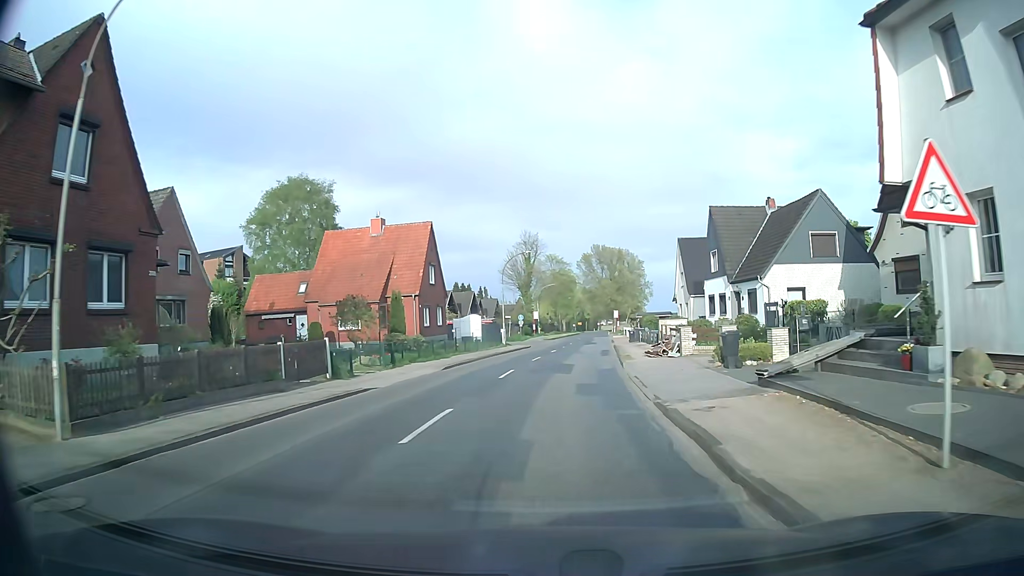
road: tertiary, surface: asphalt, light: Day
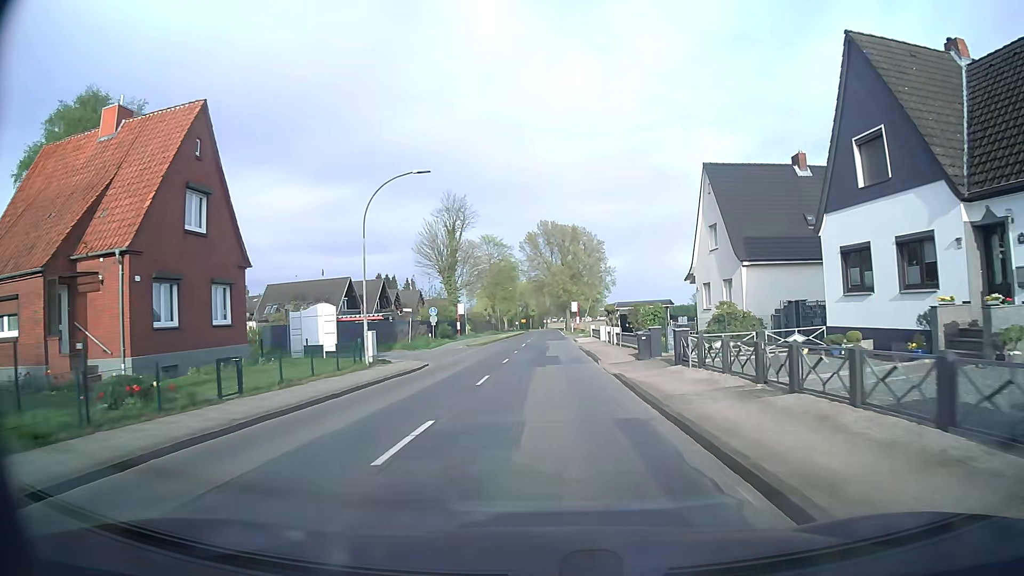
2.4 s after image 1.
(+1.6, +28.6) m; +5°
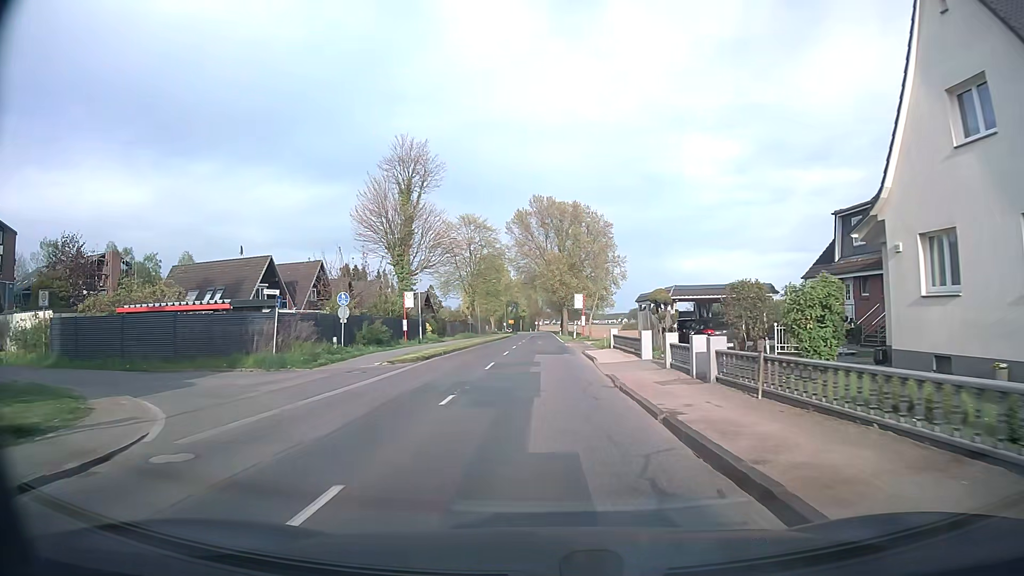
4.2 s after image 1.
(+0.1, +22.4) m; +1°
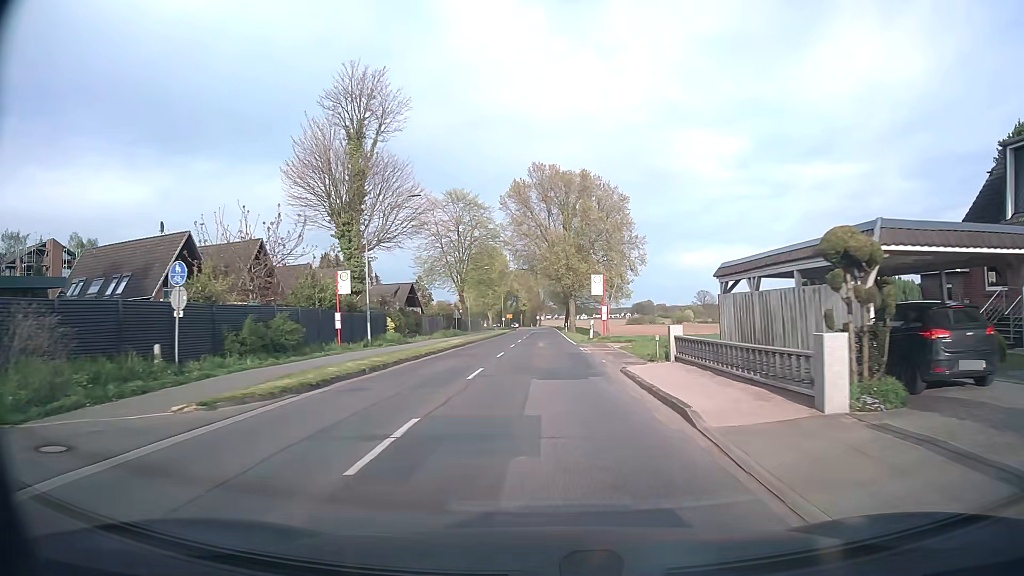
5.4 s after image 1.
(-0.1, +15.1) m; -1°
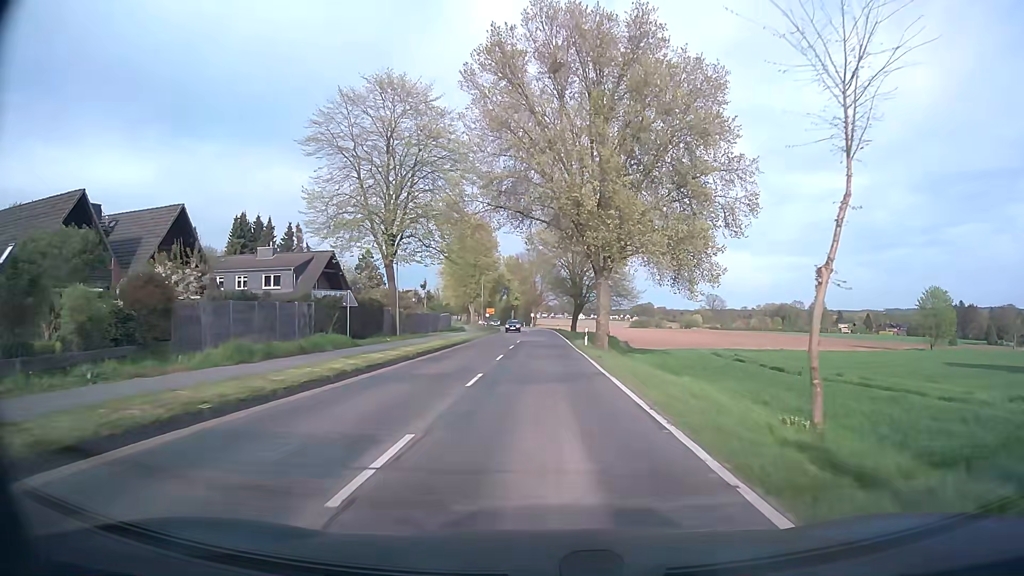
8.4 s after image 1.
(+0.6, +37.7) m; +1°
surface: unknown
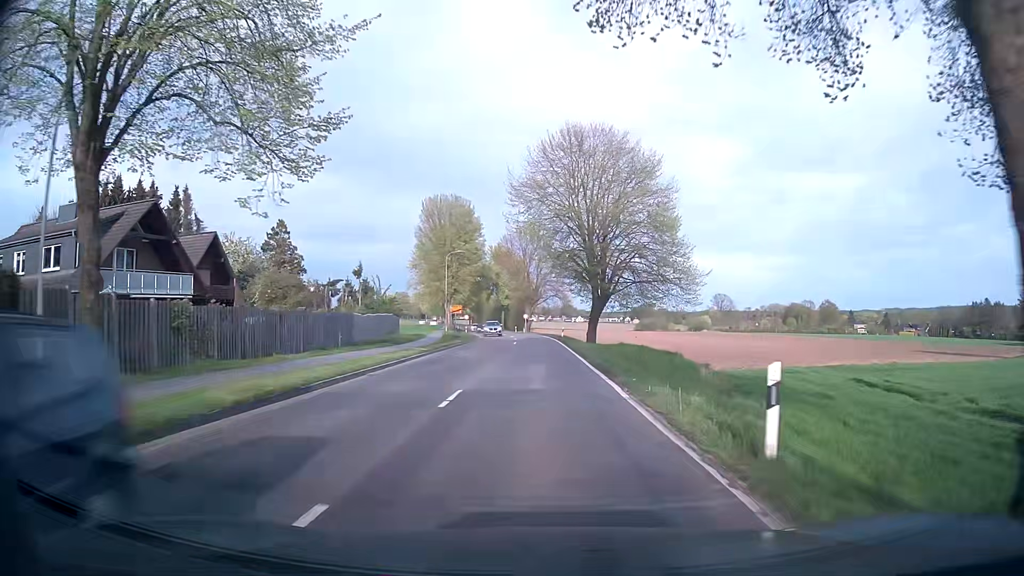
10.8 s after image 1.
(+0.1, +30.5) m; 0°
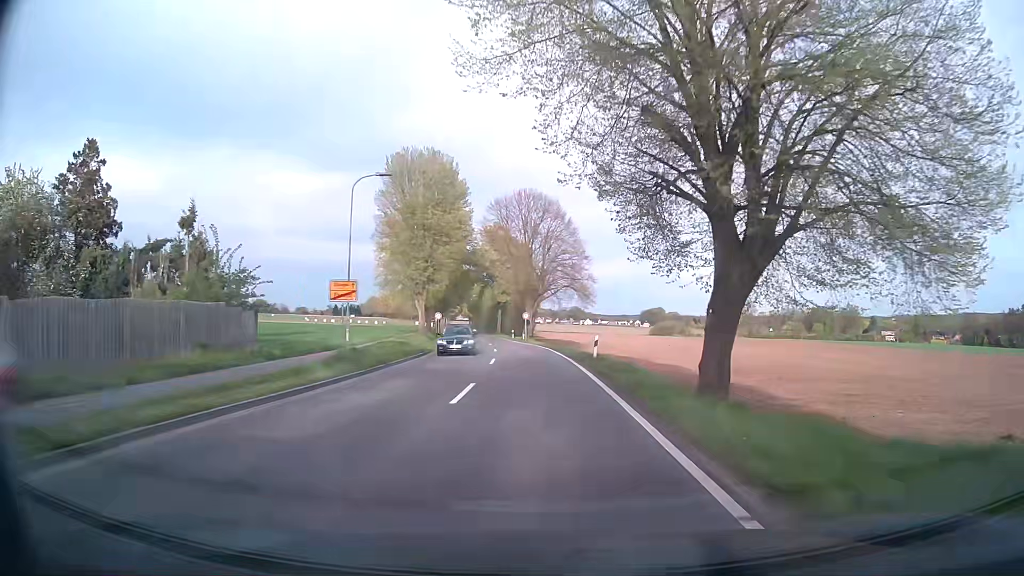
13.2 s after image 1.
(-0.2, +30.5) m; -1°
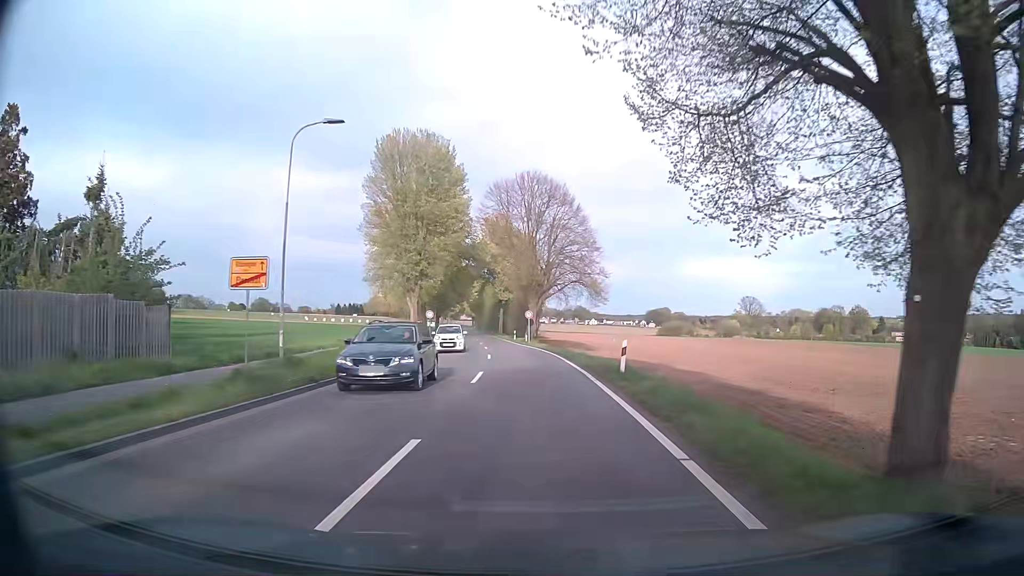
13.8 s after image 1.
(0.0, +7.6) m; -1°
(0, +10) (0, +20) (-1, +30) (-2, +40) (-3, +50) (-4, +60) (-5, +70) (-6, +80) (-7, +90) (-8, +100) m
